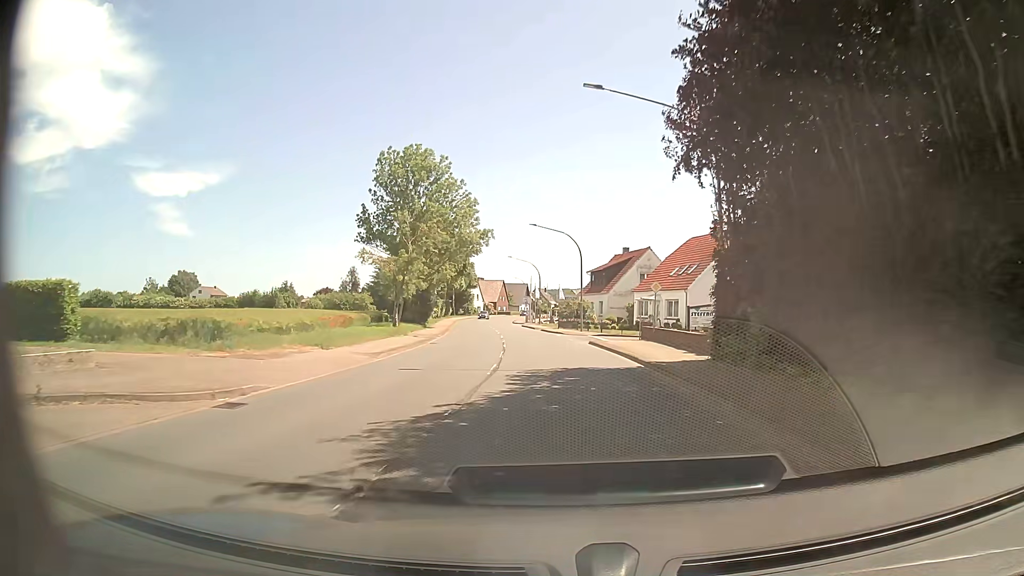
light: Day
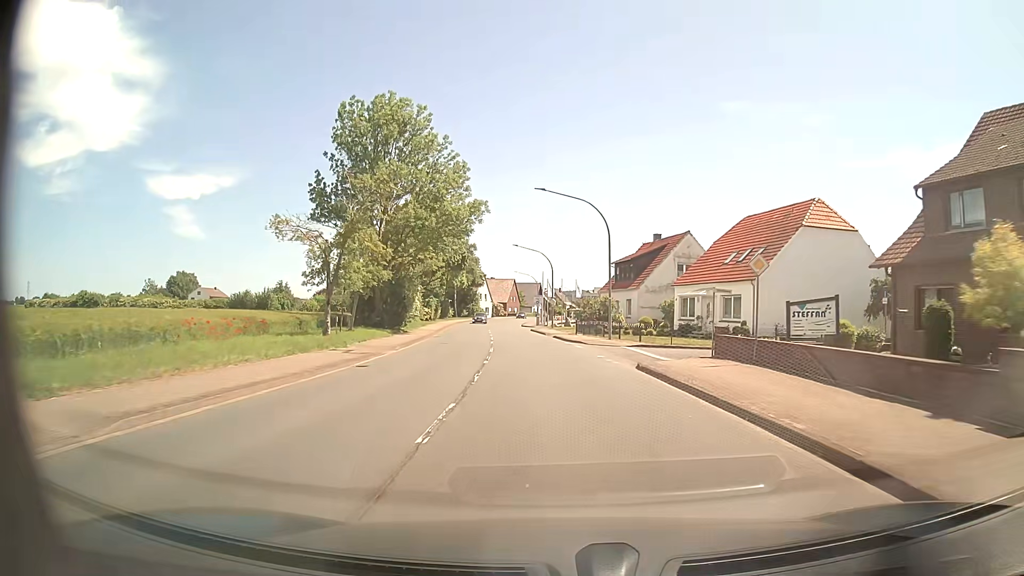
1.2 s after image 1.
(-0.2, +14.4) m; -1°
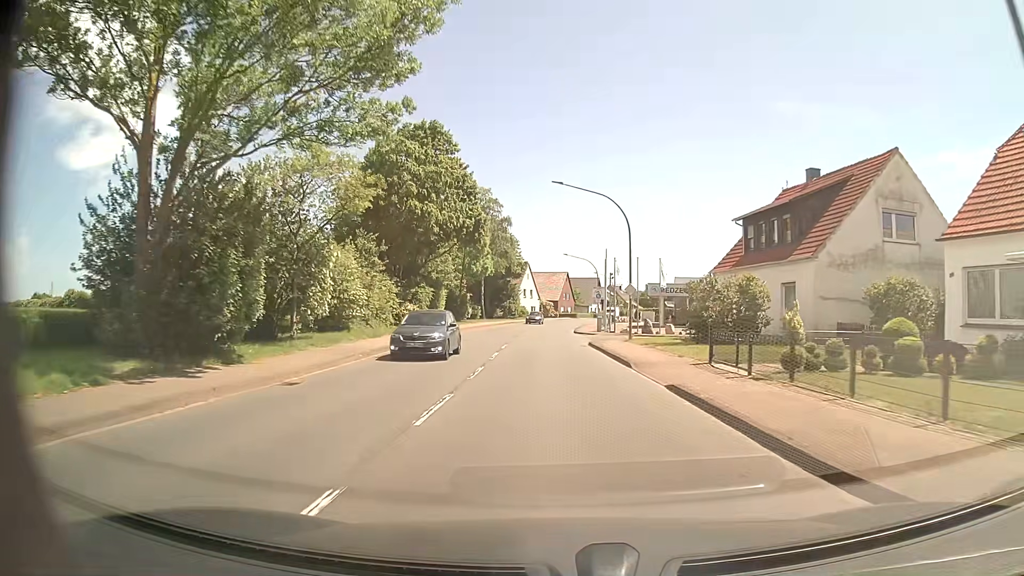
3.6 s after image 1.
(-1.0, +29.7) m; -4°
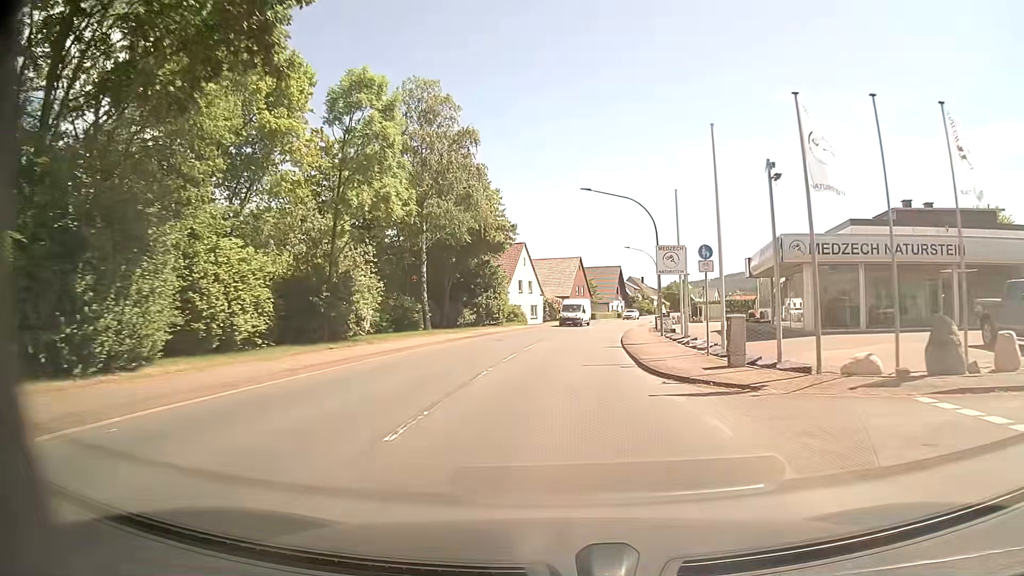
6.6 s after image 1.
(-0.5, +37.8) m; -1°
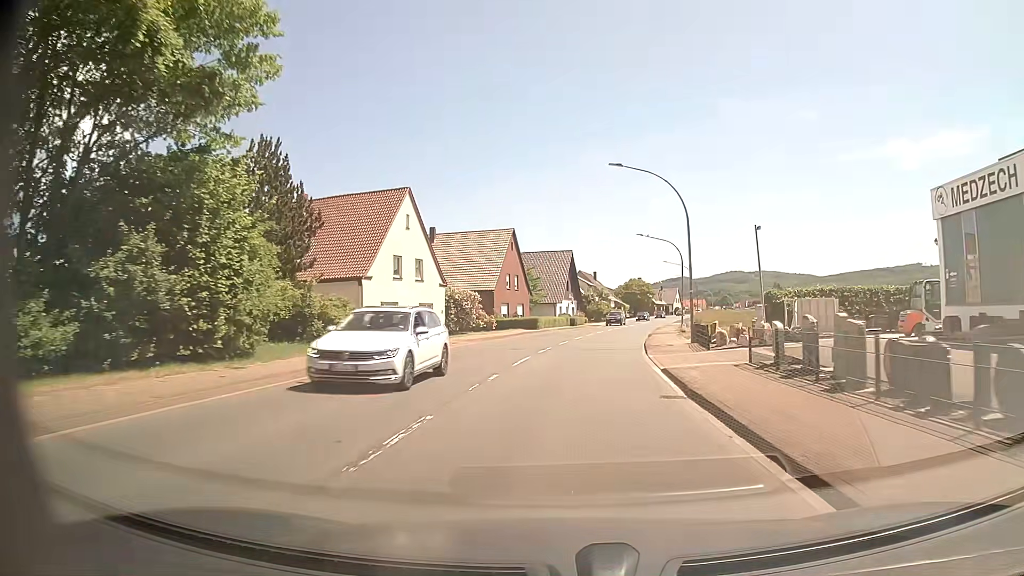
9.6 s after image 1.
(+1.6, +37.9) m; +5°
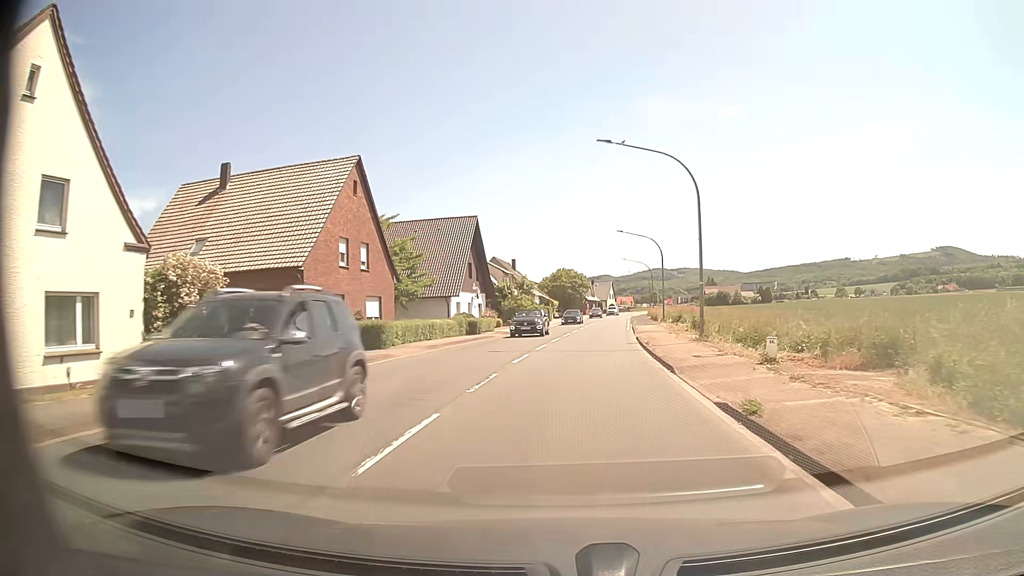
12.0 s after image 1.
(+1.8, +30.3) m; +7°
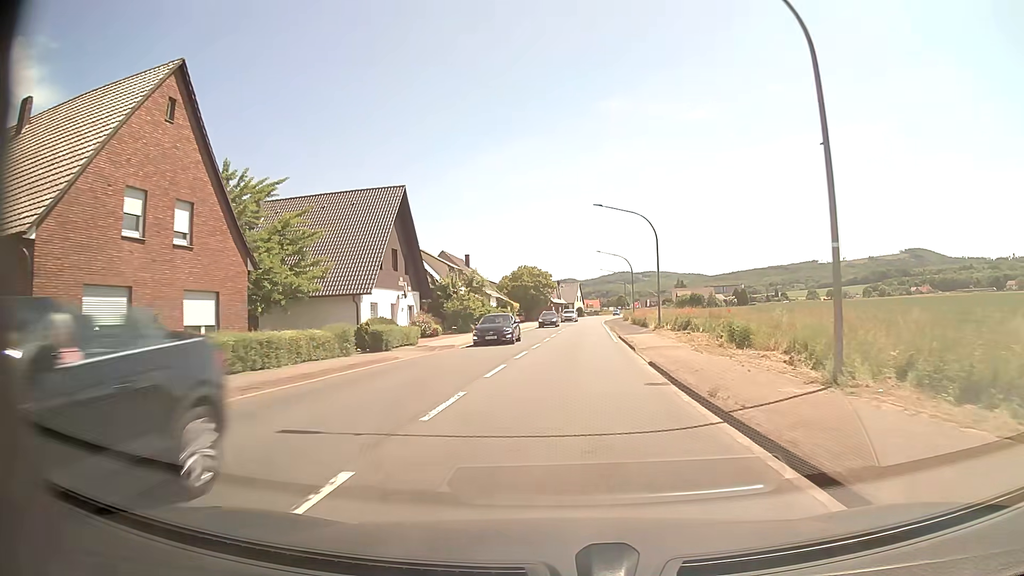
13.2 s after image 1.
(+0.4, +15.2) m; +3°
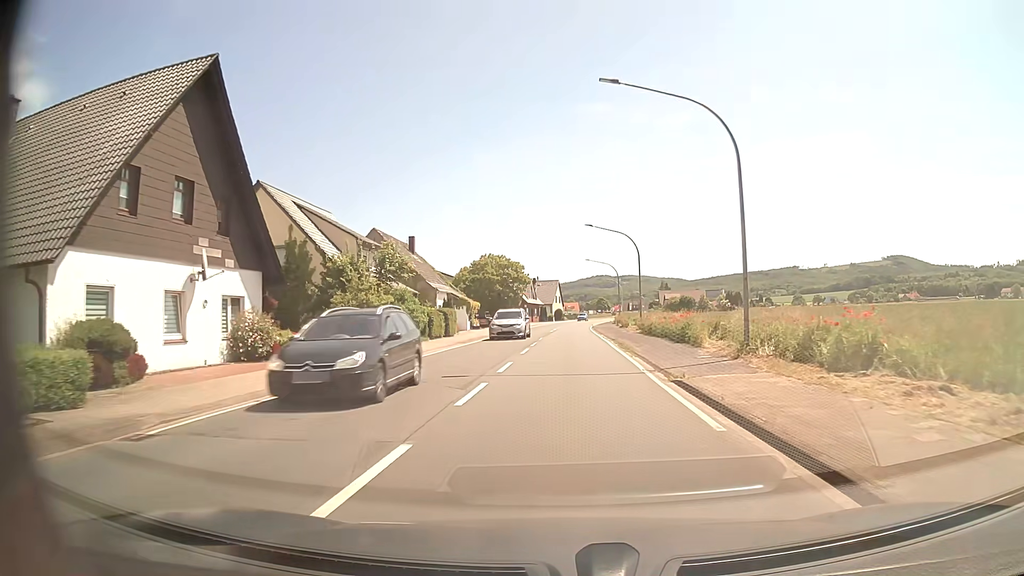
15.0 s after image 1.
(+0.4, +22.8) m; +2°
(0, +10) (0, +20) (0, +30) (0, +40) (+1, +50) (+1, +60) (+2, +70) (+2, +80) (+3, +90) (+4, +100) m
